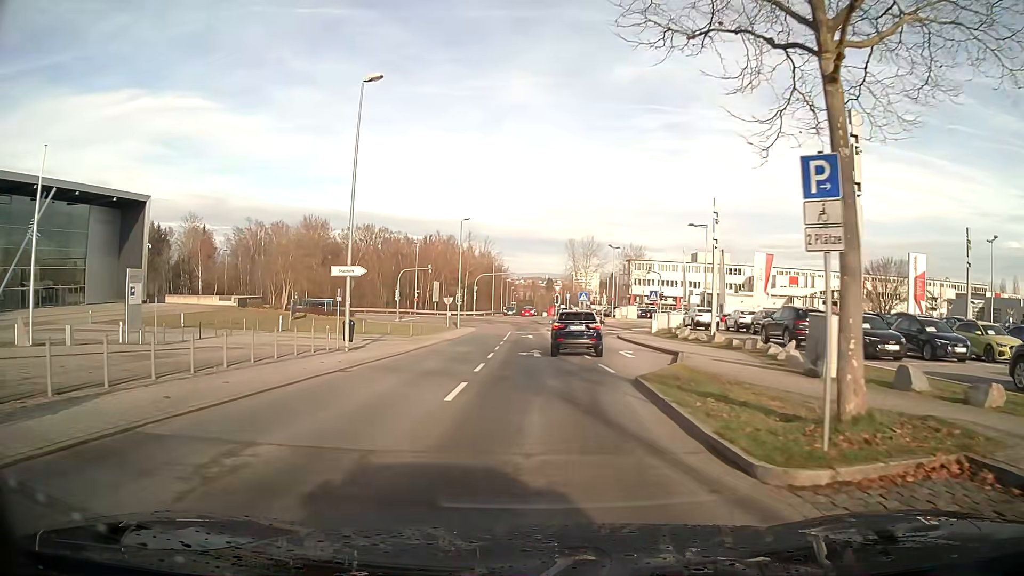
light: Day
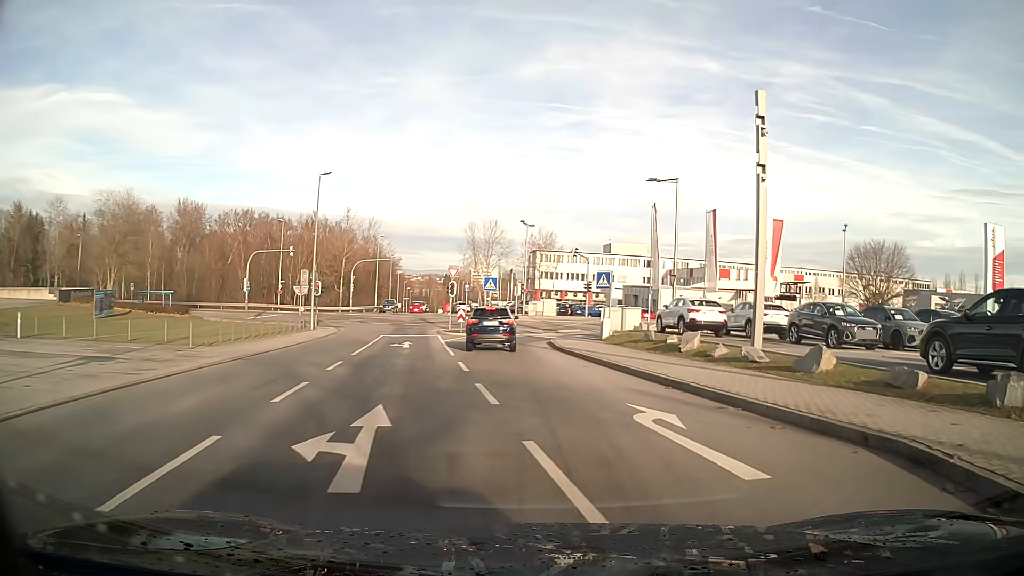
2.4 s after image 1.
(+1.0, +18.6) m; +10°
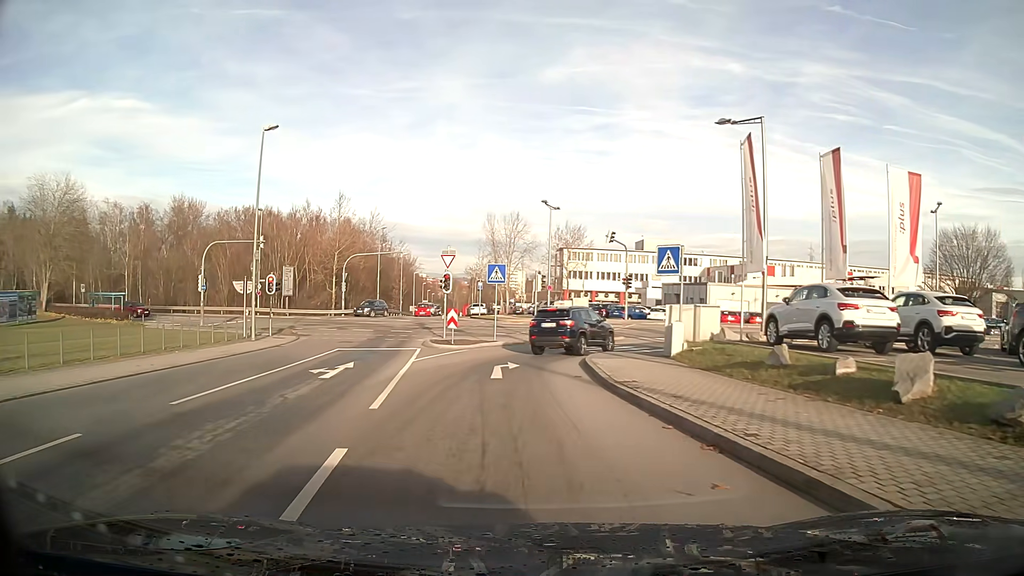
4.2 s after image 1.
(-0.2, +12.5) m; -5°
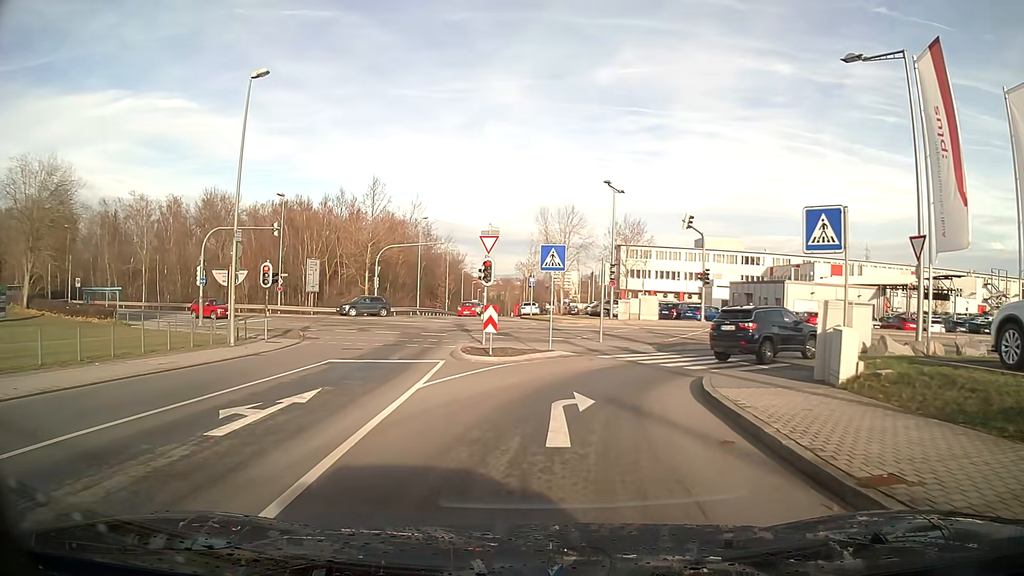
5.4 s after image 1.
(-0.3, +7.7) m; -3°
(0, +10) (+5, +19) (+13, +23) (+23, +21) (+32, +16) (+41, +12) (+50, +8) (+59, +4) (+69, +1) (+79, -1) m
